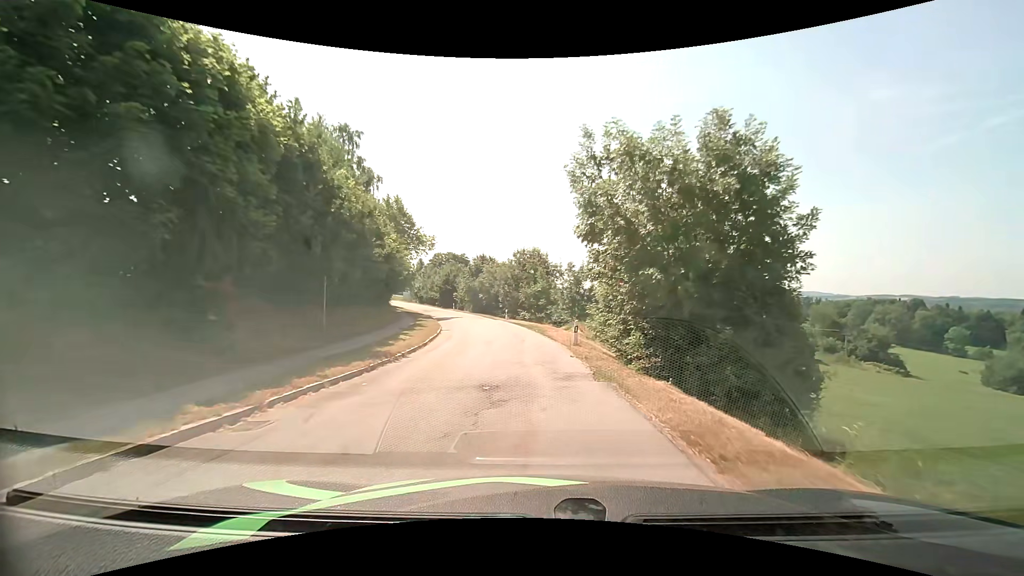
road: unclassified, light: Day
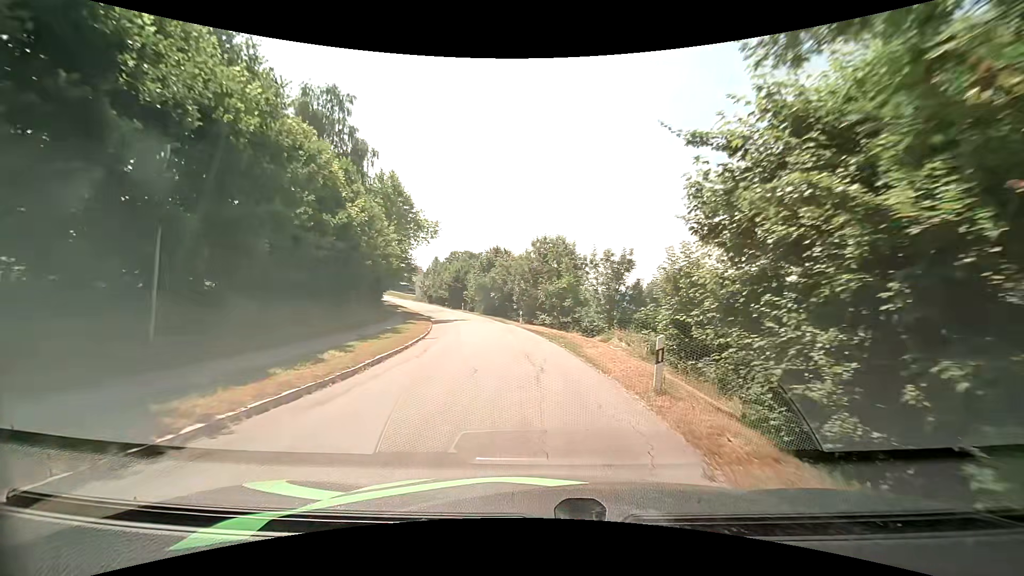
(-0.2, +10.6) m; -3°
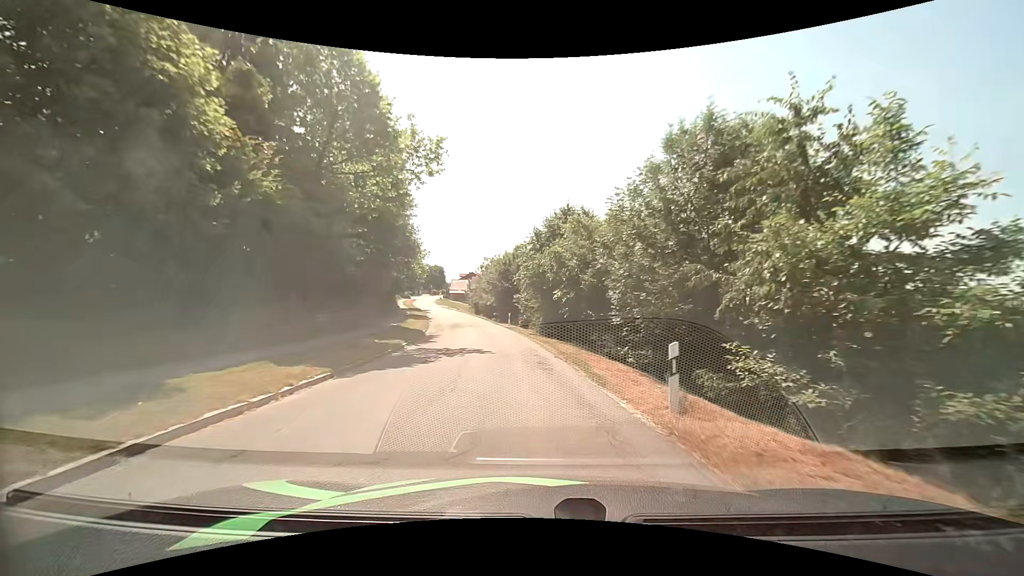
(-1.8, +27.7) m; -8°
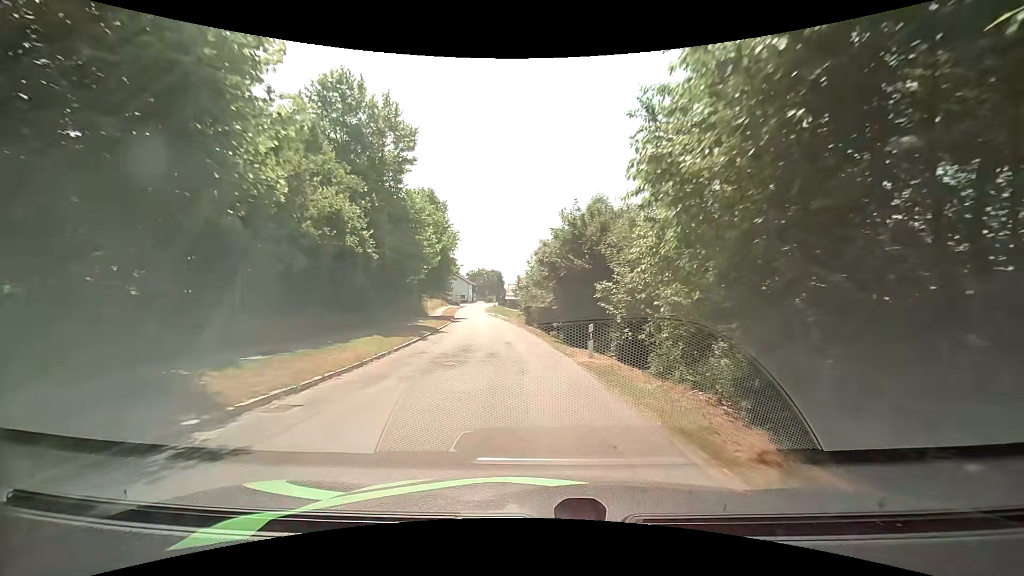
(-1.8, +24.1) m; -7°
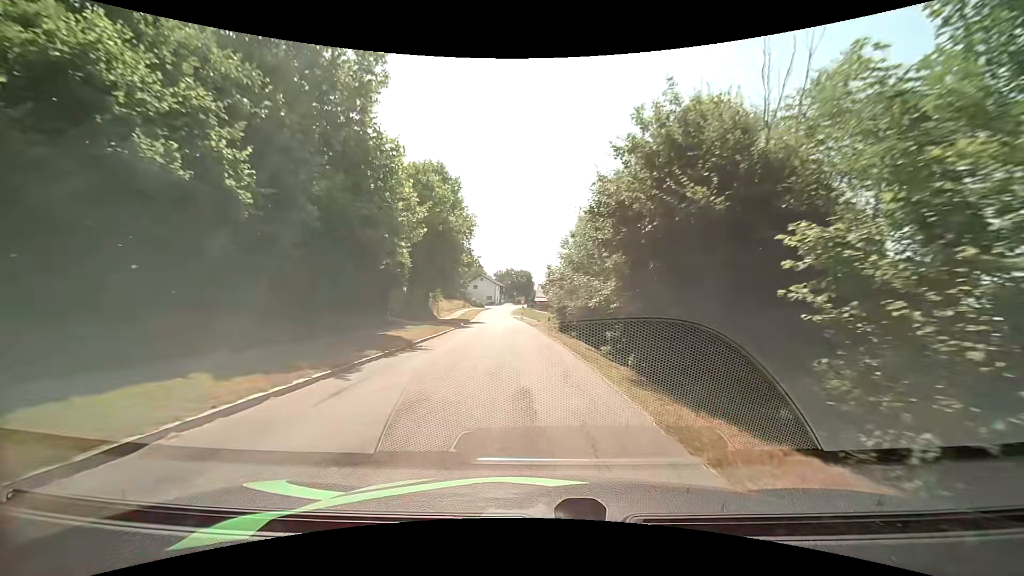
(-0.3, +12.7) m; -3°
(0, +10) (-1, +20) (-2, +30) (-3, +40) (-4, +50) (-5, +60) (-6, +70) (-7, +80) (-8, +90) (-8, +100) m
